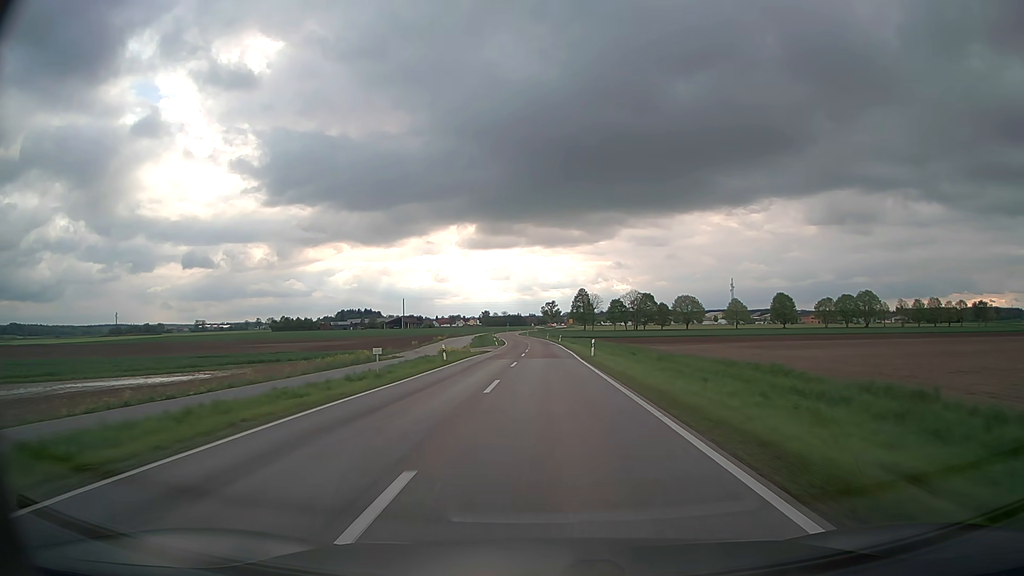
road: secondary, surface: asphalt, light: Day
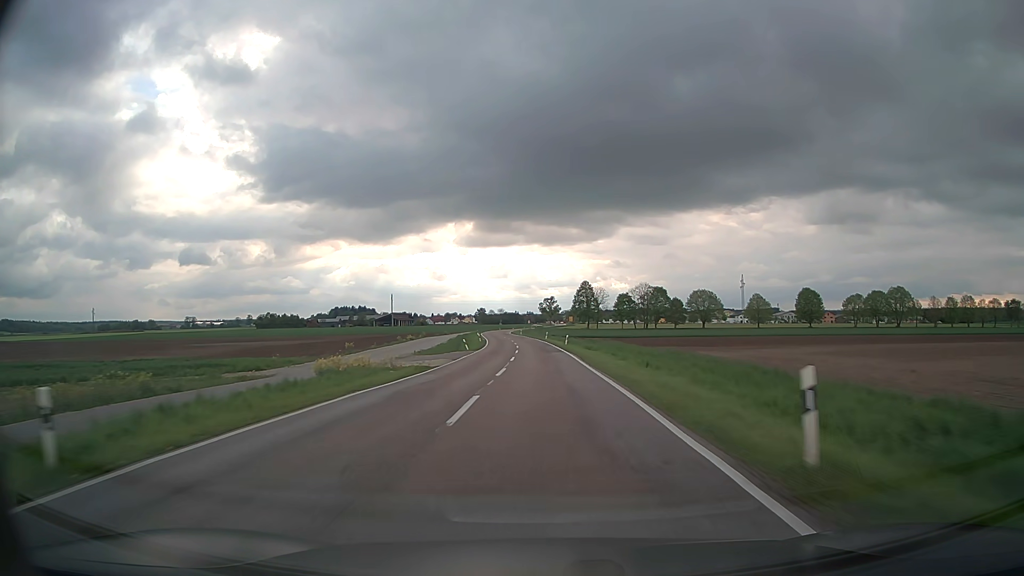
(0.0, +30.2) m; 0°
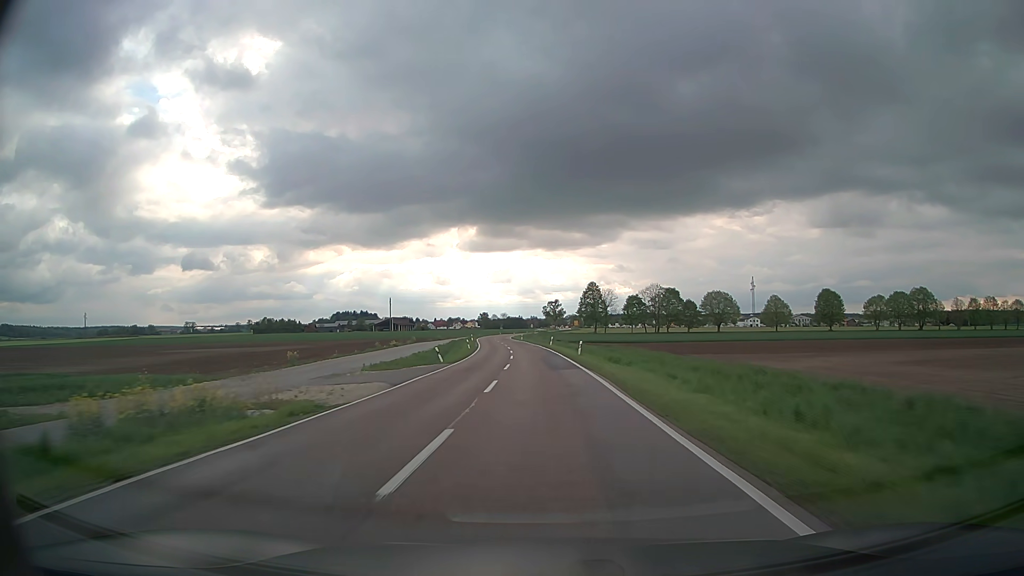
(0.0, +15.2) m; 0°
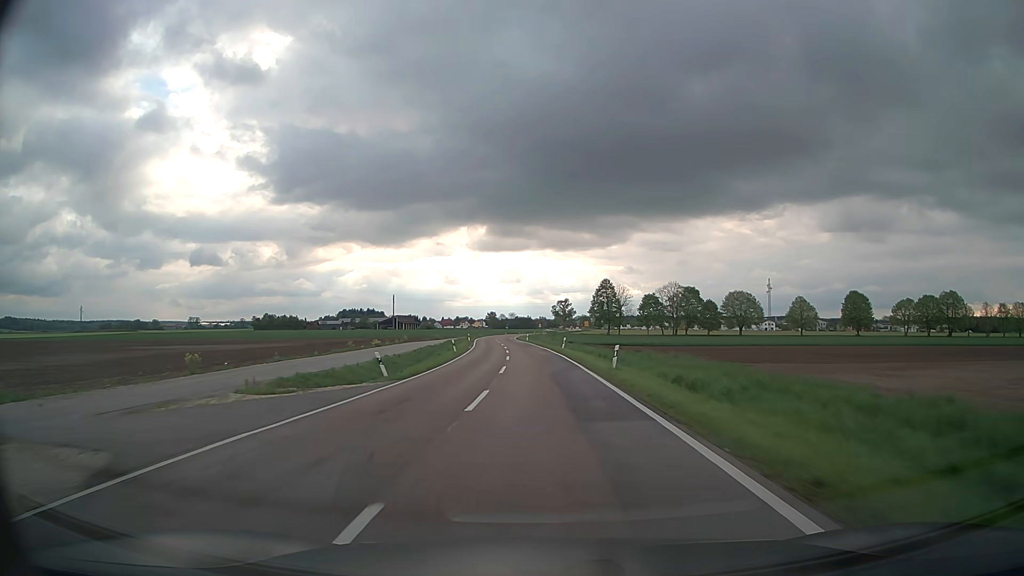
(-0.1, +15.3) m; -1°
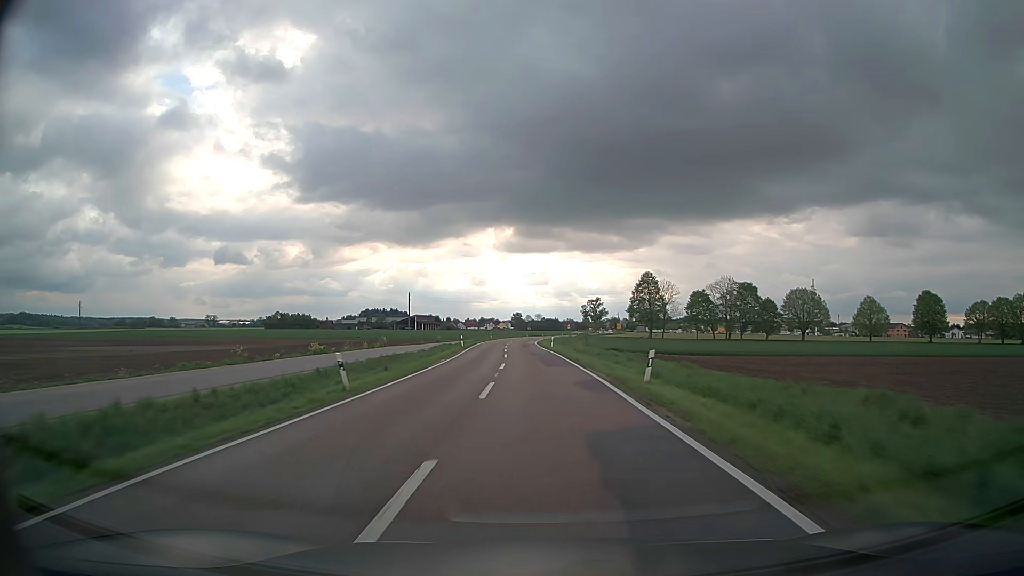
(-0.5, +30.9) m; -2°
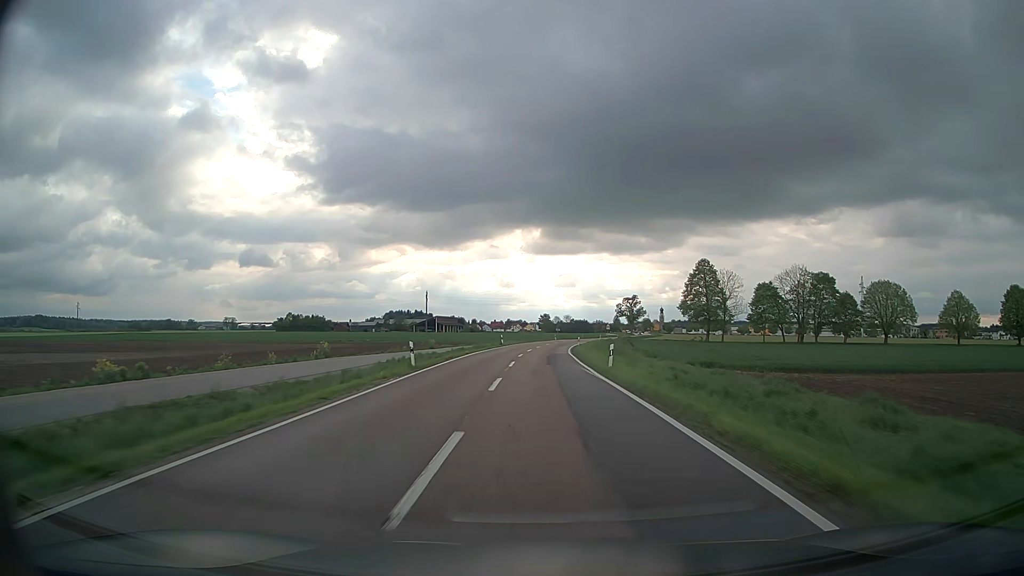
(-0.9, +31.2) m; -3°
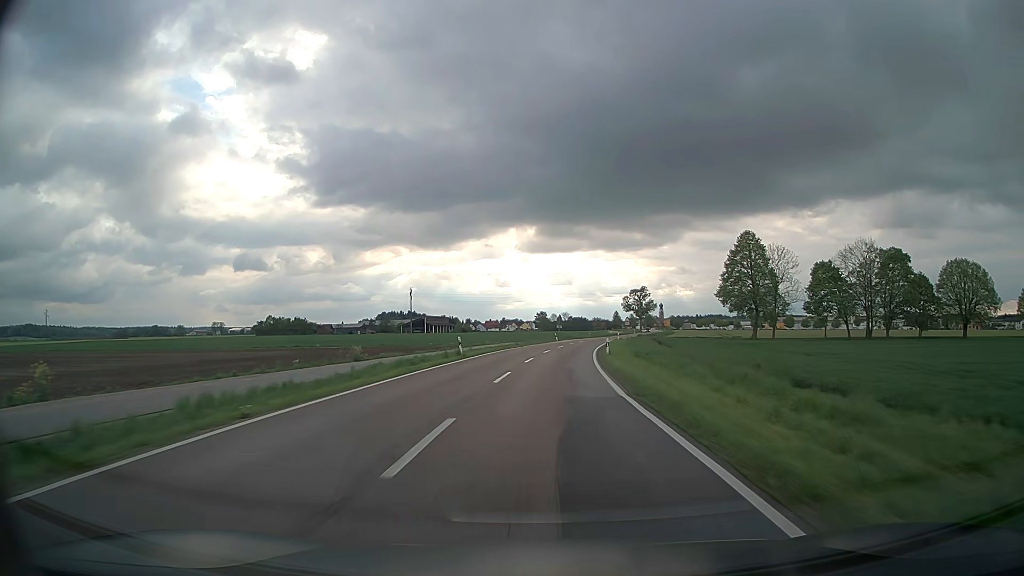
(0.0, +31.4) m; 0°
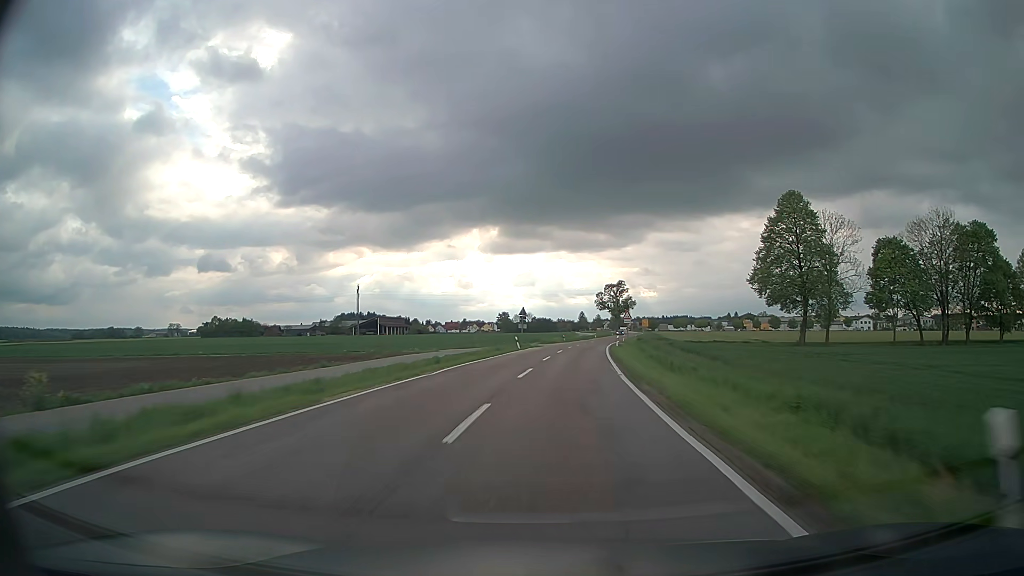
(+0.6, +31.0) m; +3°
(0, +10) (+1, +20) (+1, +30) (+2, +40) (+3, +50) (+4, +60) (+6, +70) (+7, +80) (+8, +90) (+10, +99) m
